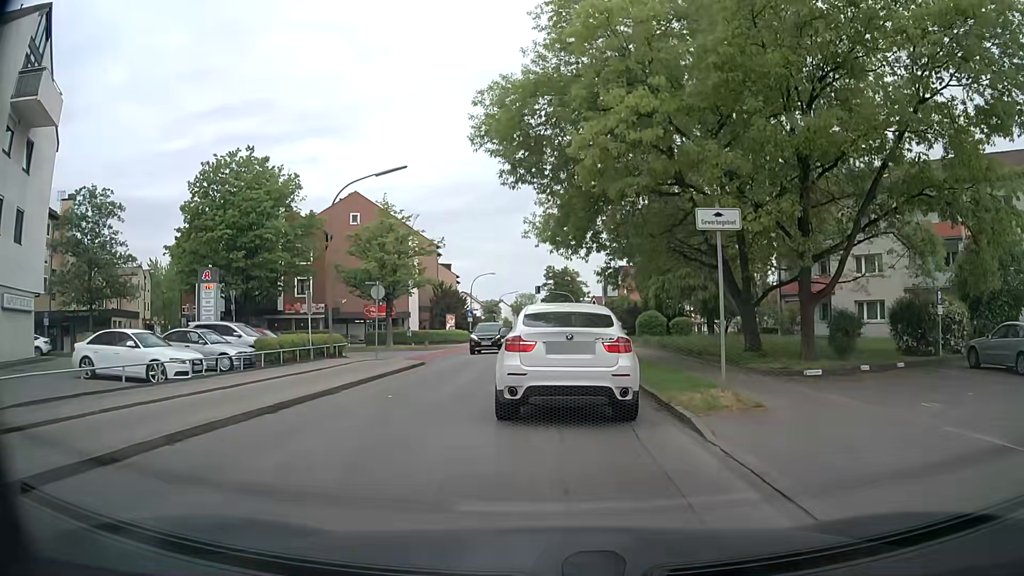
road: tertiary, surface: asphalt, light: Day
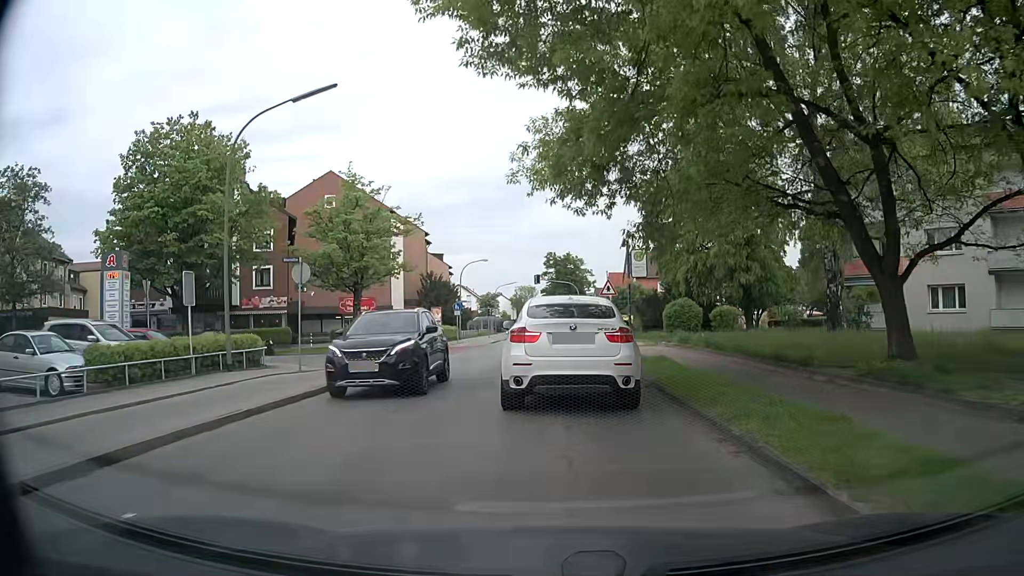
(+0.1, +9.0) m; 0°
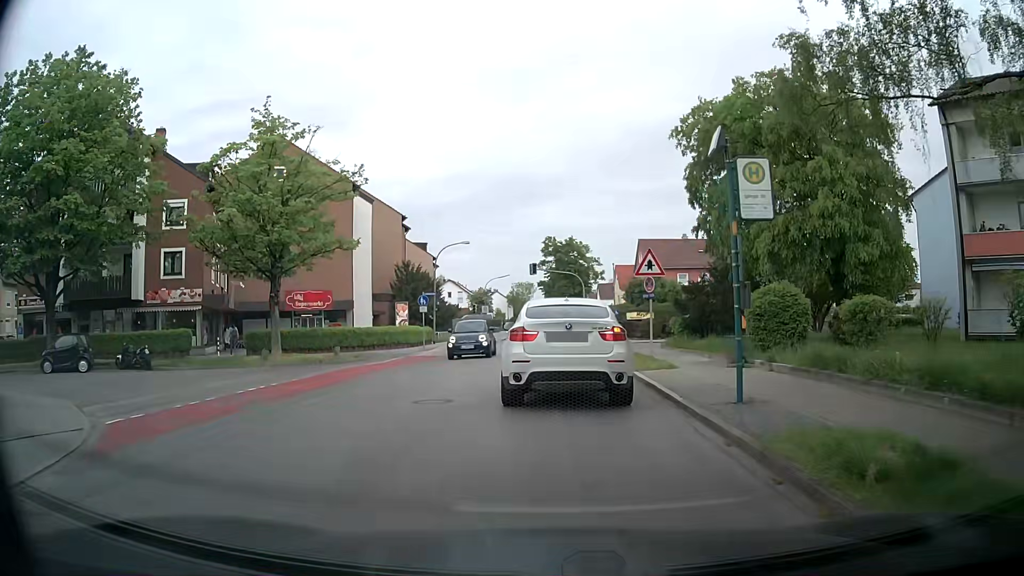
(0.0, +13.1) m; 0°
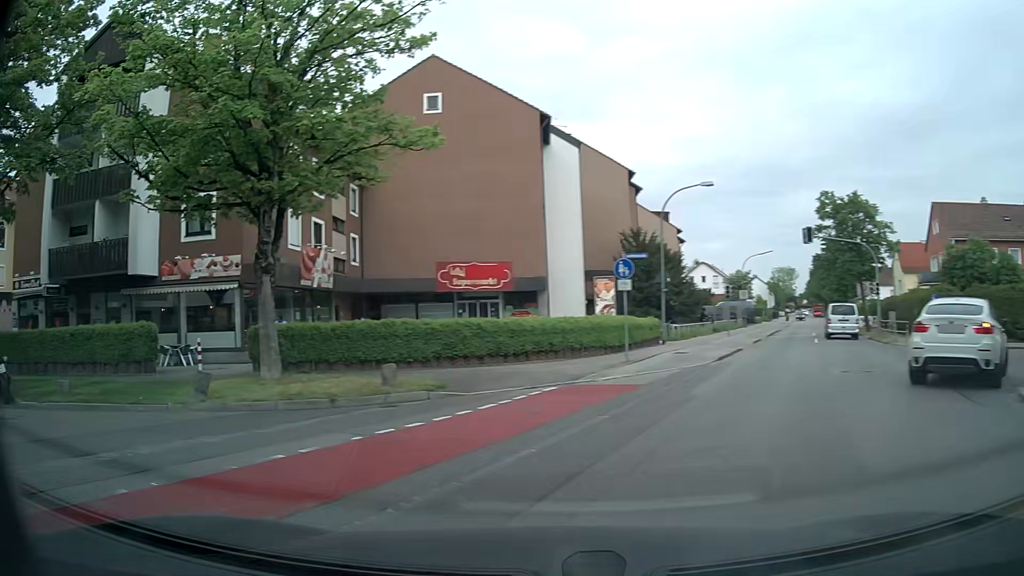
(-0.8, +17.7) m; -24°
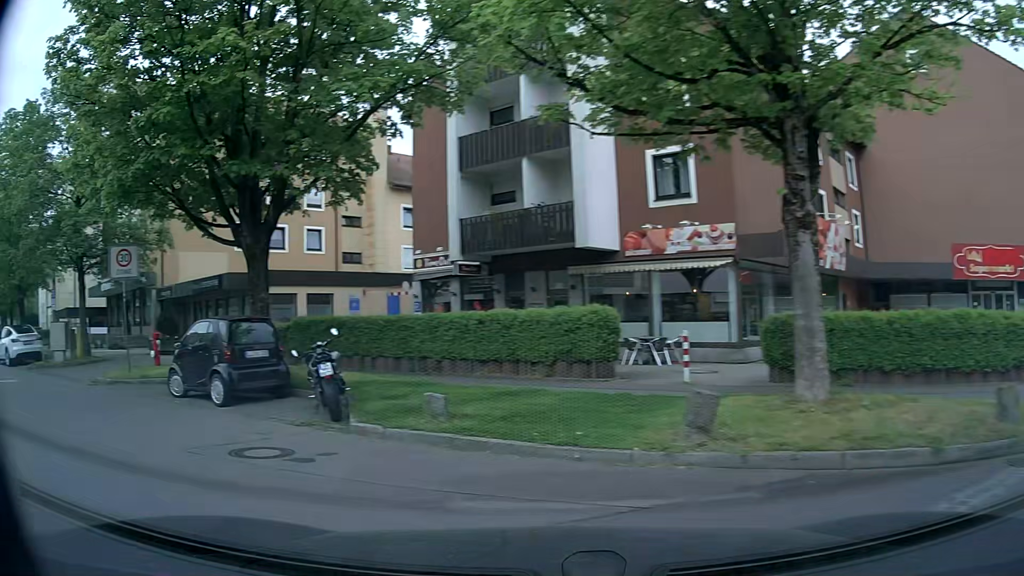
(-1.8, +5.4) m; -38°
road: residential
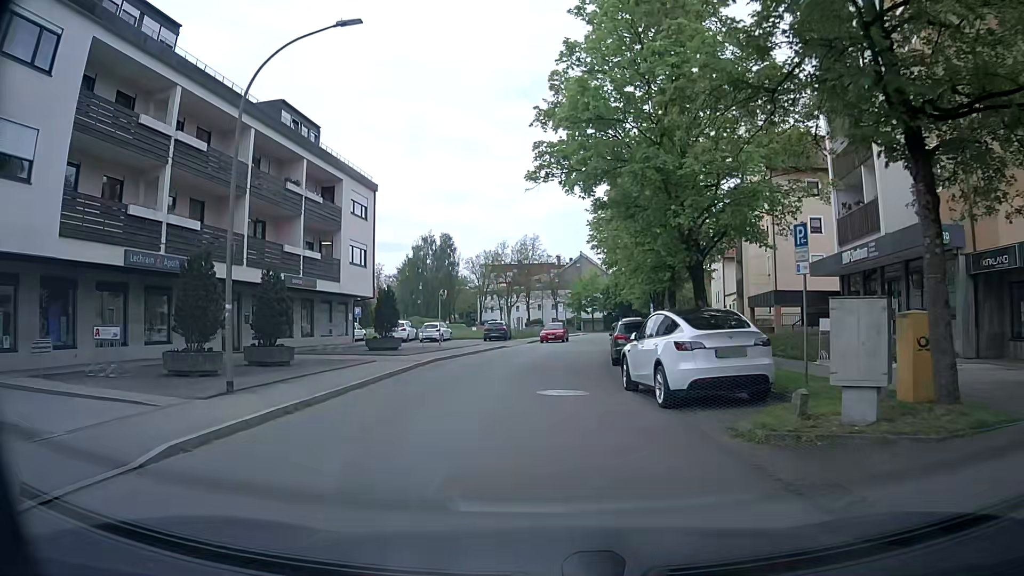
(-12.2, +13.2) m; -59°
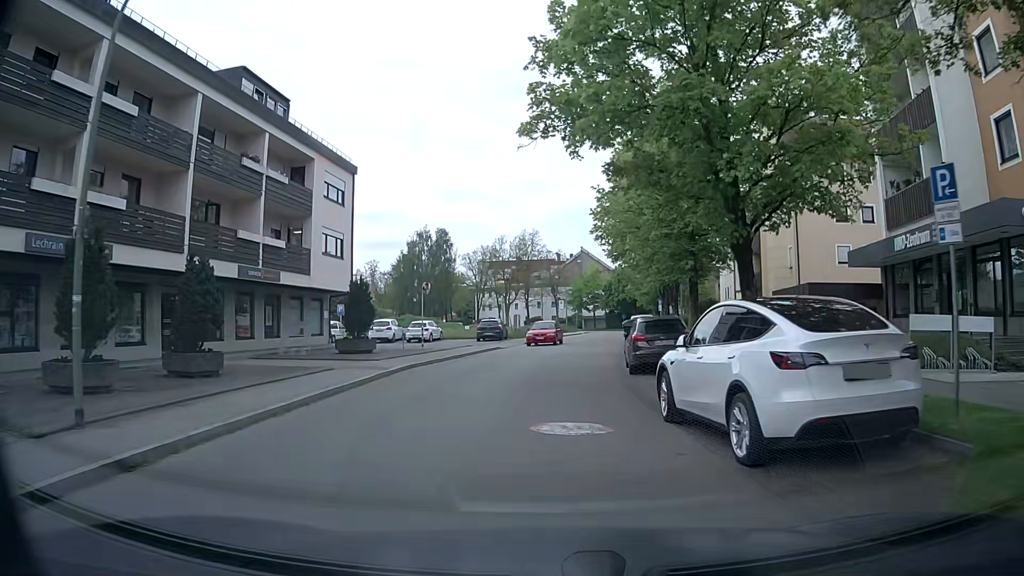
(0.0, +4.9) m; +1°
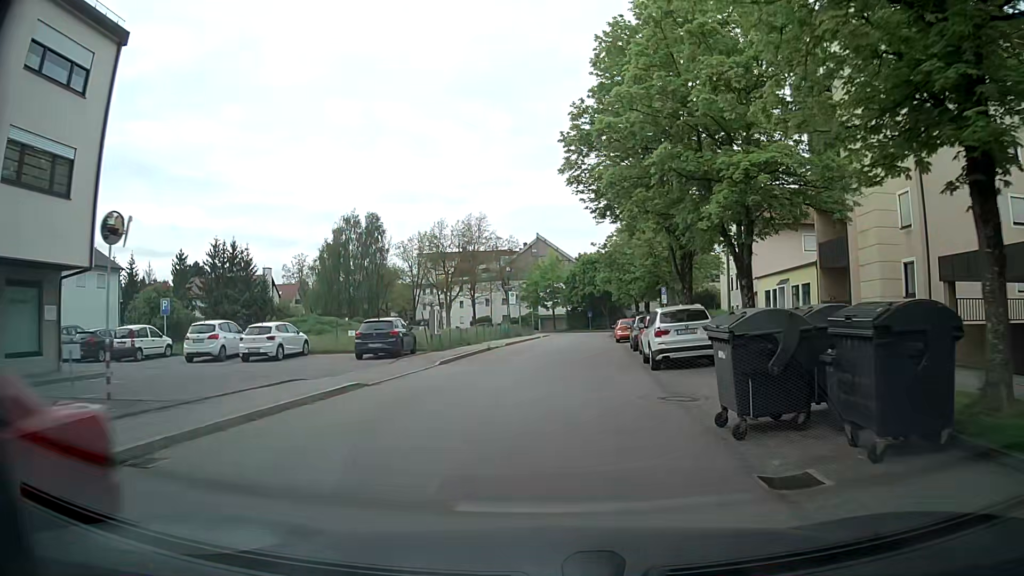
(+0.3, +20.8) m; +4°
(0, +10) (+1, +20) (+1, +30) (+2, +40) (+3, +50) (+3, +60) (+4, +70) (+10, +78) (+20, +80) (+29, +80) m
